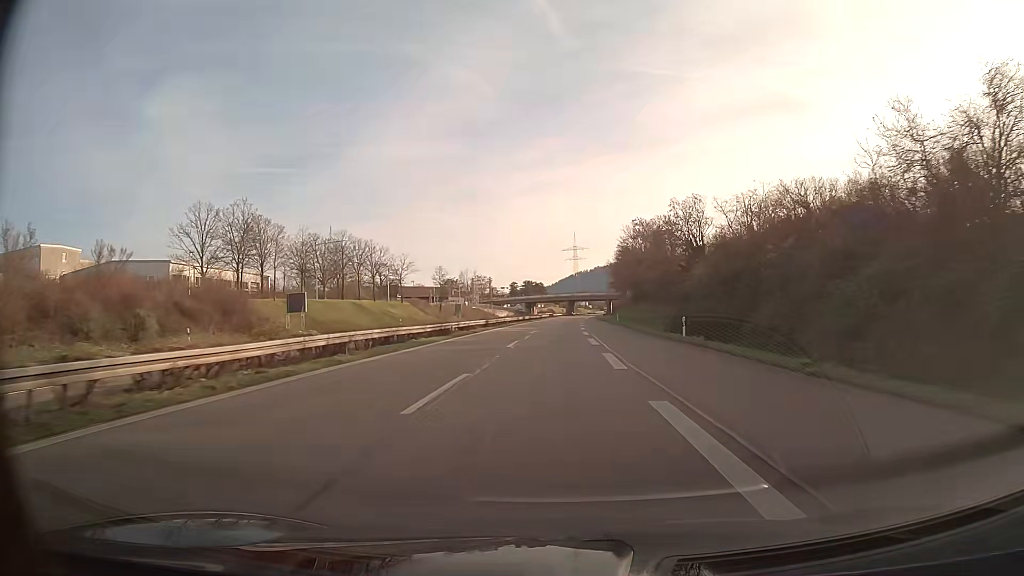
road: trunk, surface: asphalt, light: Day
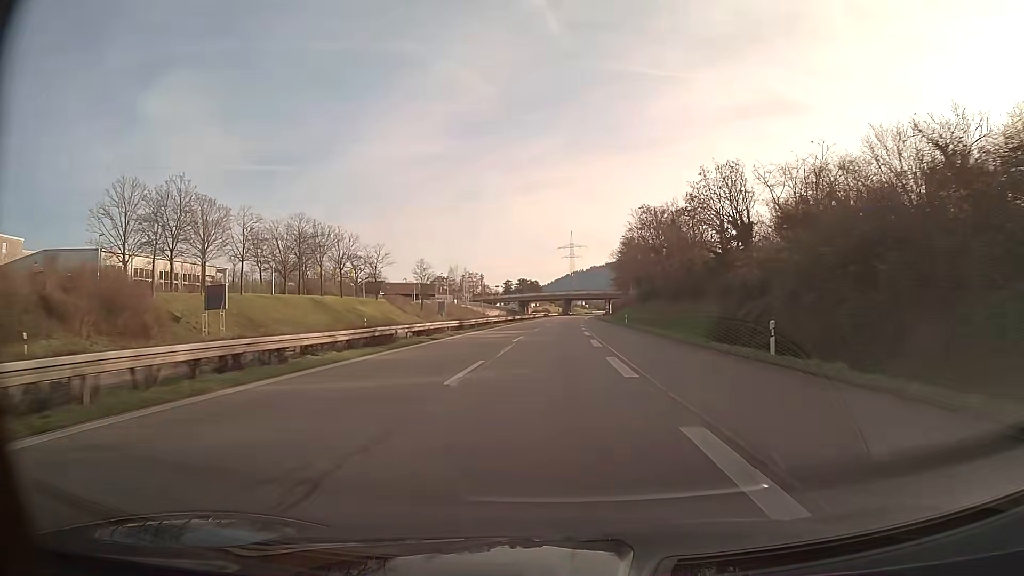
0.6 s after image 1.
(0.0, +14.4) m; 0°
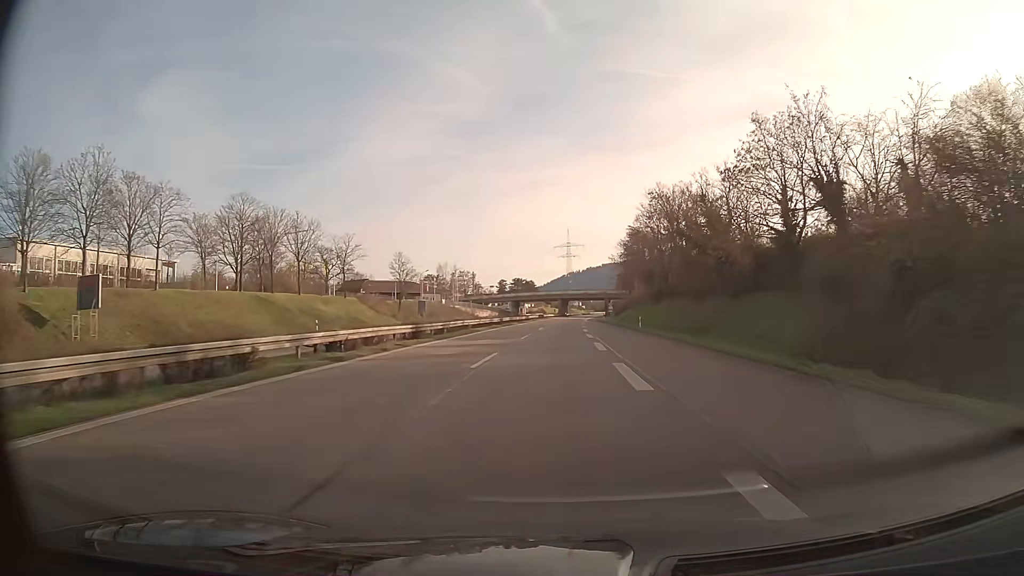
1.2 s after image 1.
(0.0, +14.1) m; 0°
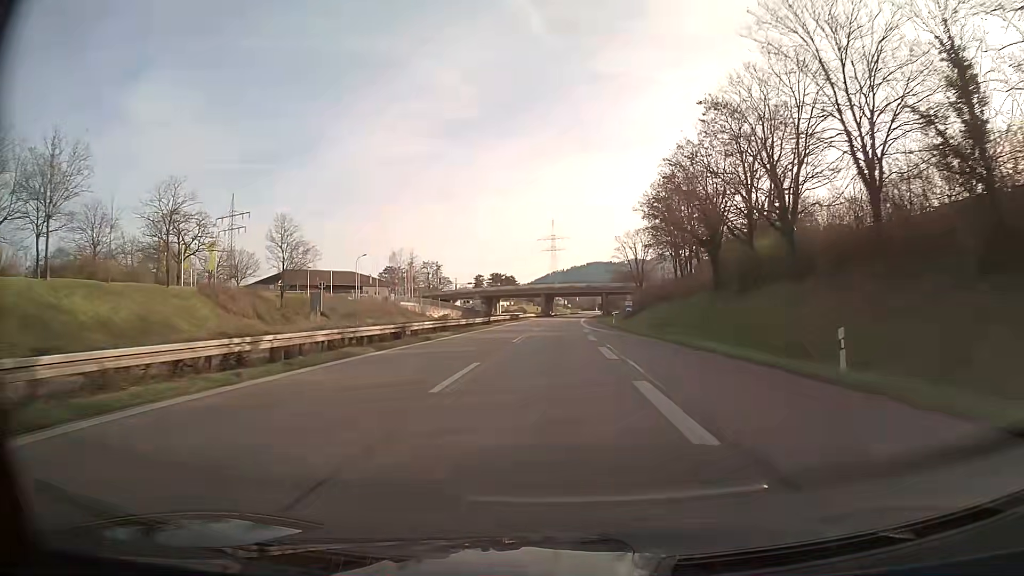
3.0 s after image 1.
(+0.5, +41.0) m; +1°
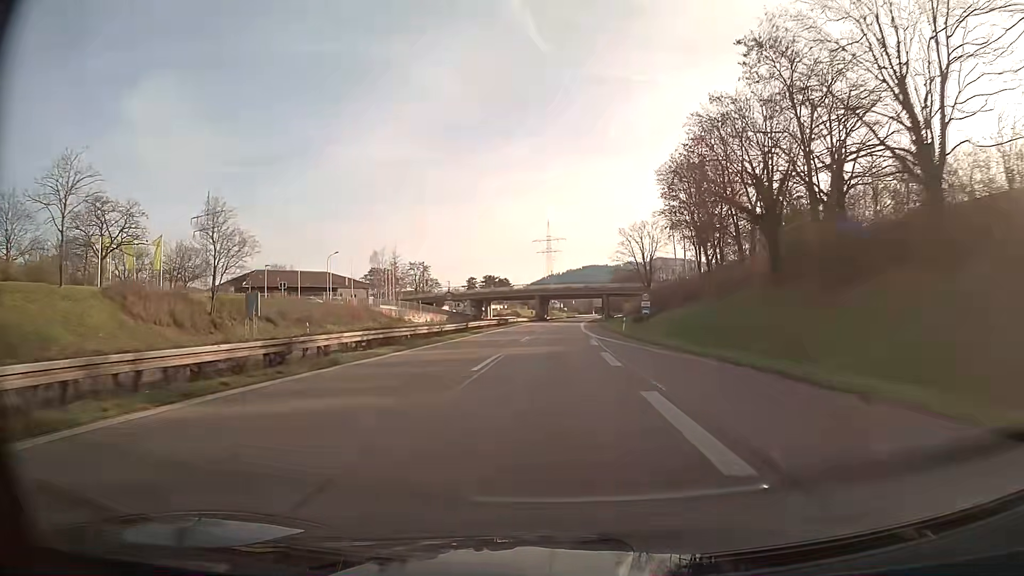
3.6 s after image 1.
(0.0, +13.2) m; 0°
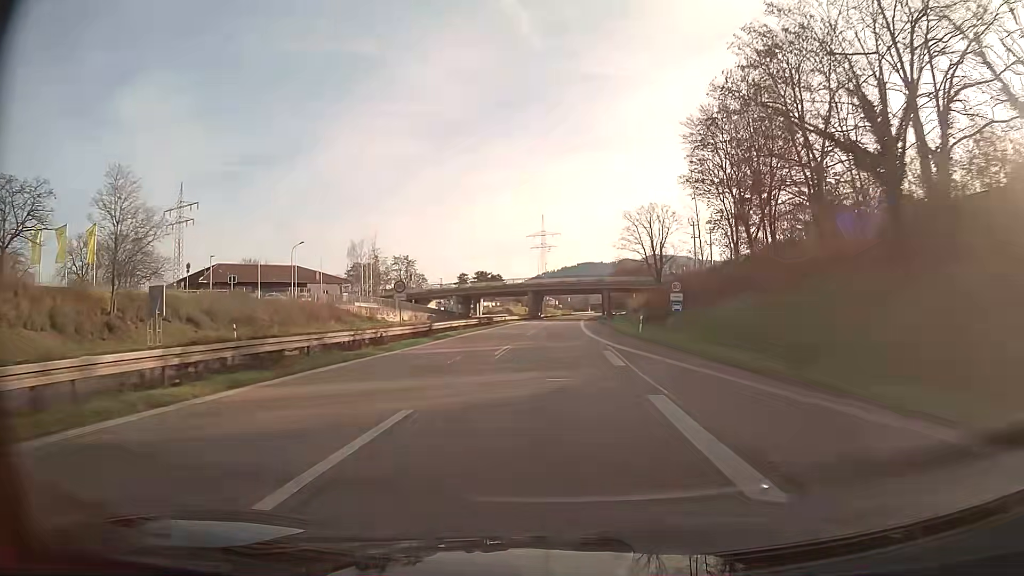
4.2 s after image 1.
(0.0, +12.9) m; 0°
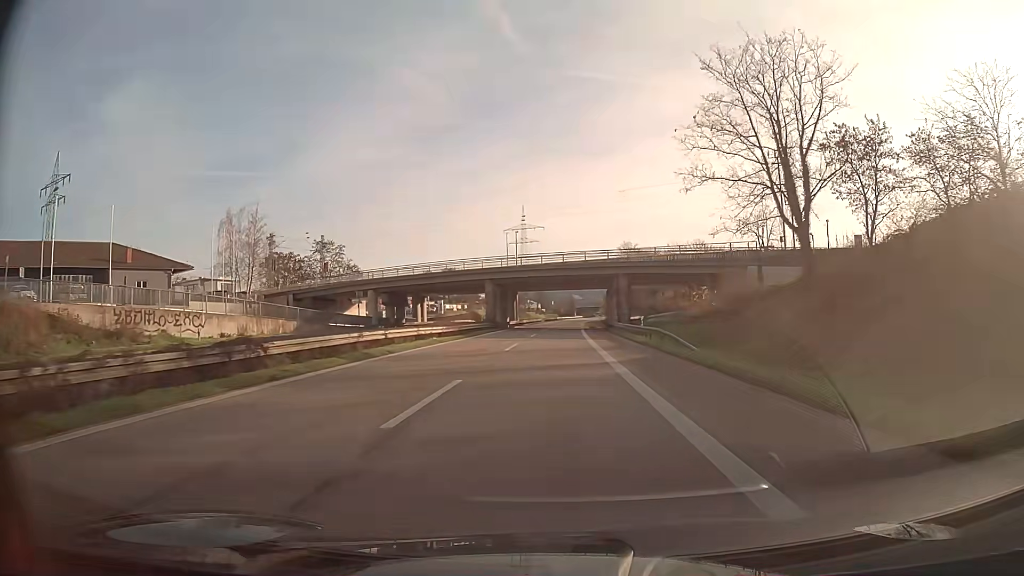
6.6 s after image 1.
(+0.6, +49.1) m; +2°
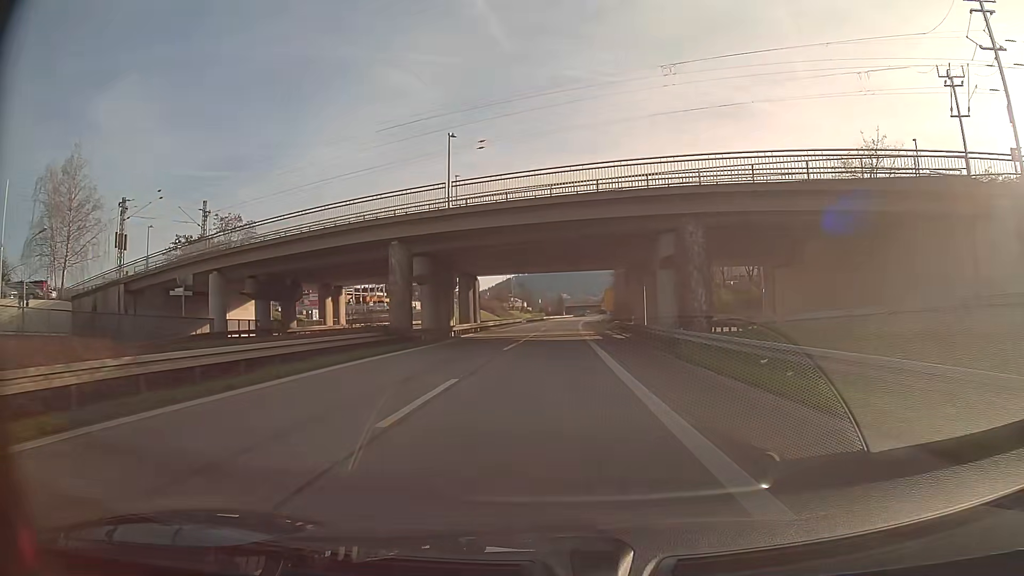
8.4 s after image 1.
(+0.2, +36.0) m; +1°
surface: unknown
